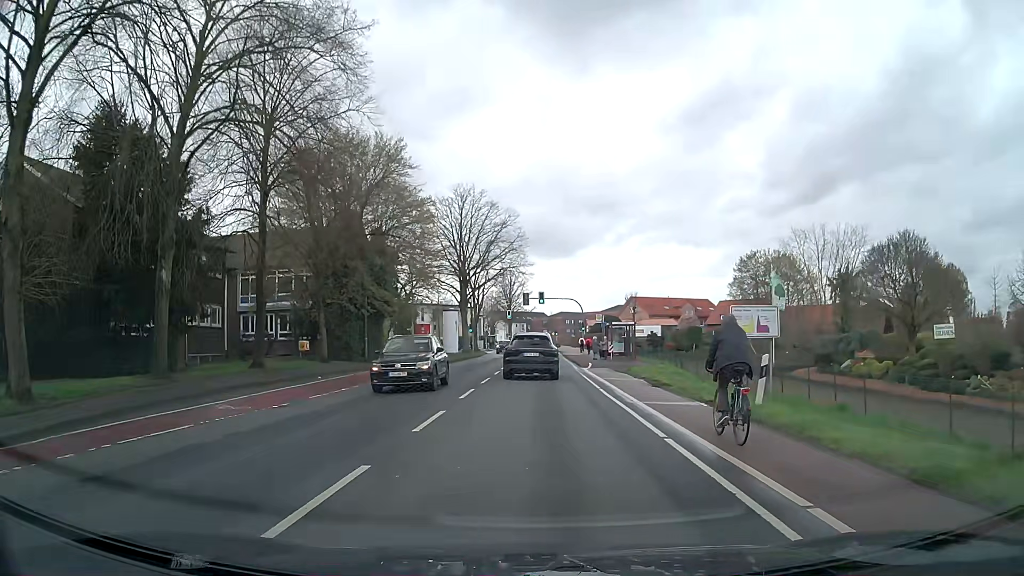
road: secondary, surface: asphalt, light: Day
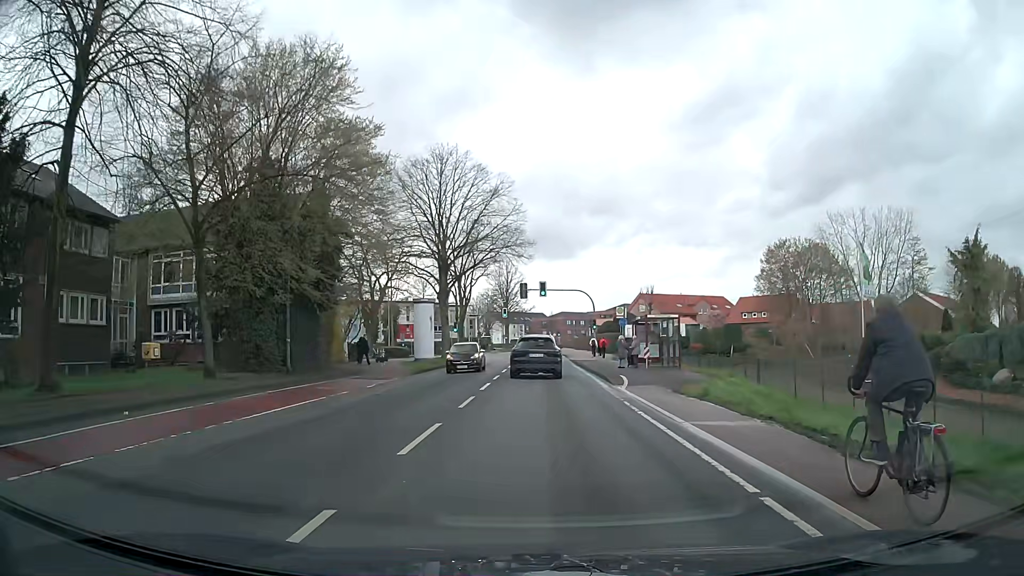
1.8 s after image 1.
(-0.1, +14.2) m; 0°
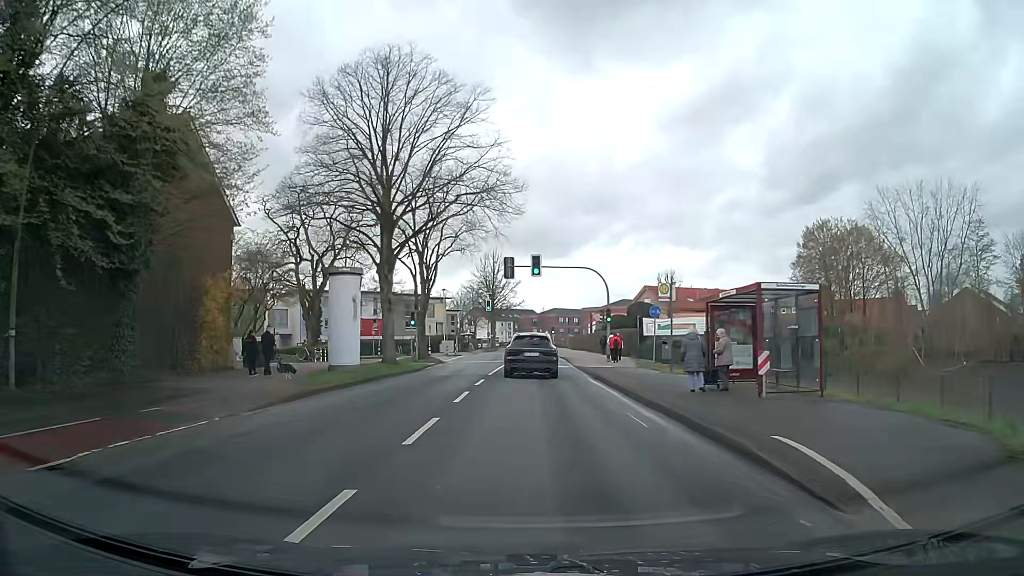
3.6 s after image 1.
(+0.1, +17.1) m; +1°
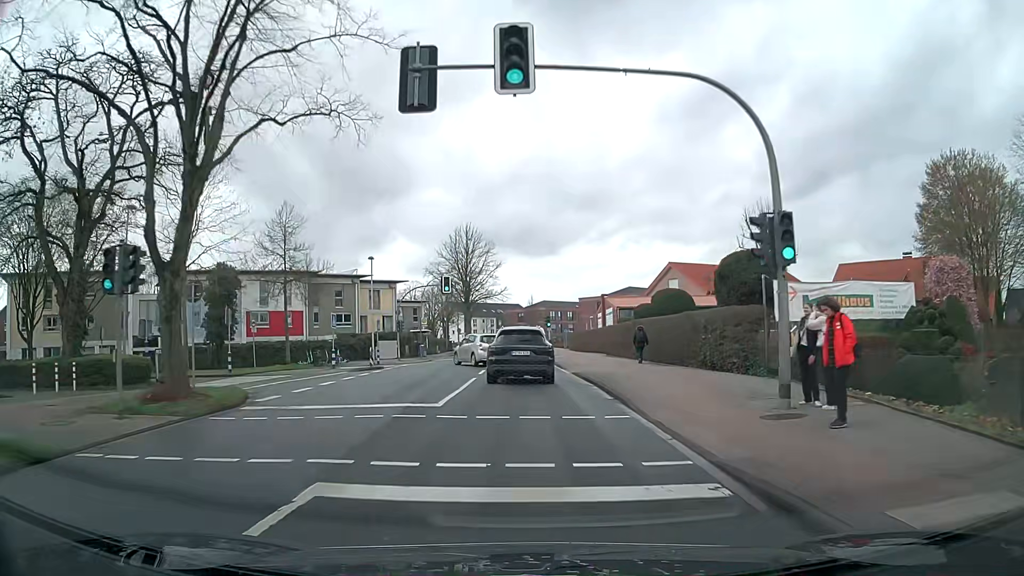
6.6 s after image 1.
(+0.4, +30.6) m; +2°
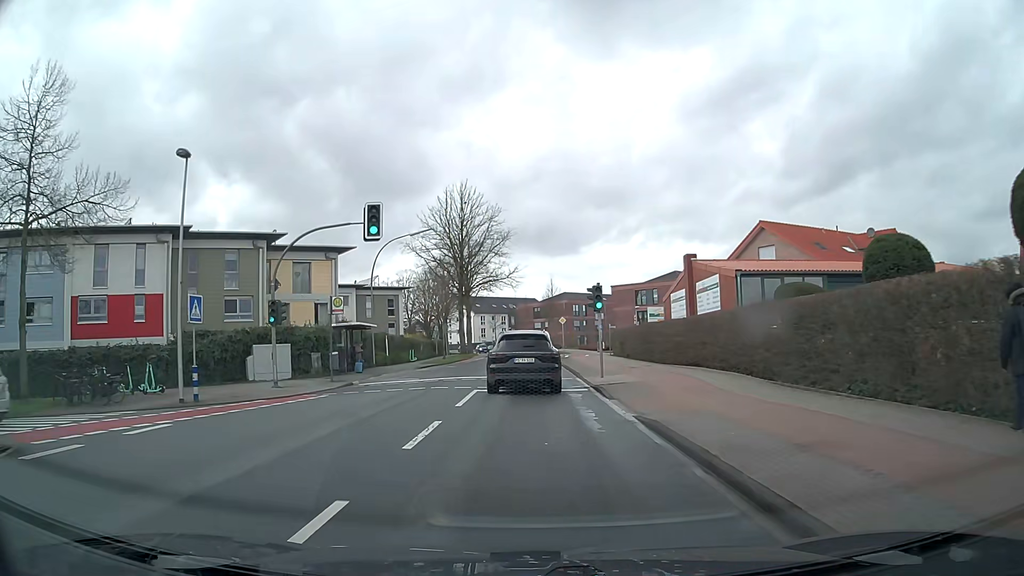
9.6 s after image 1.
(-0.6, +29.4) m; -2°
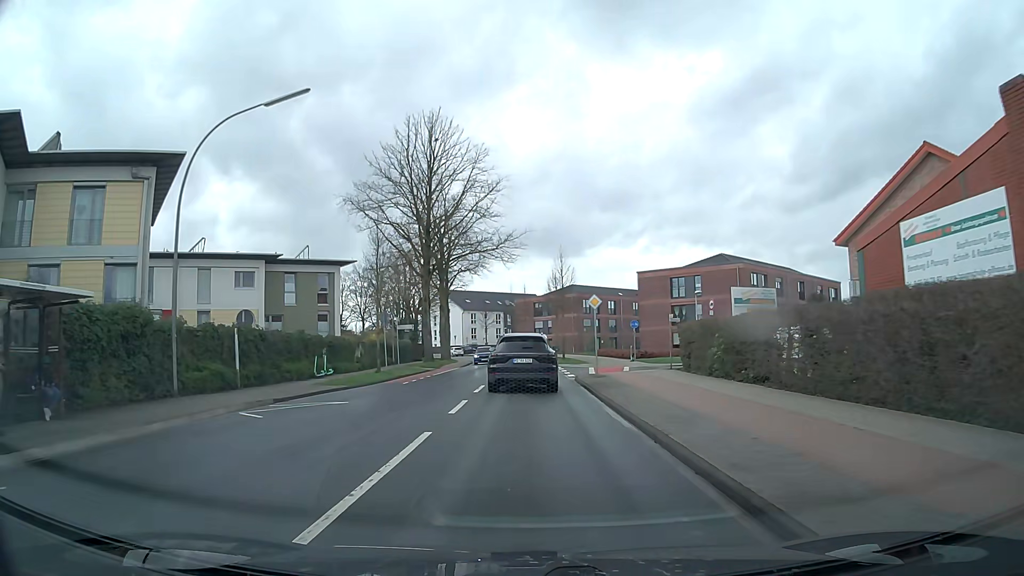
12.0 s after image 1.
(+0.1, +25.9) m; 0°
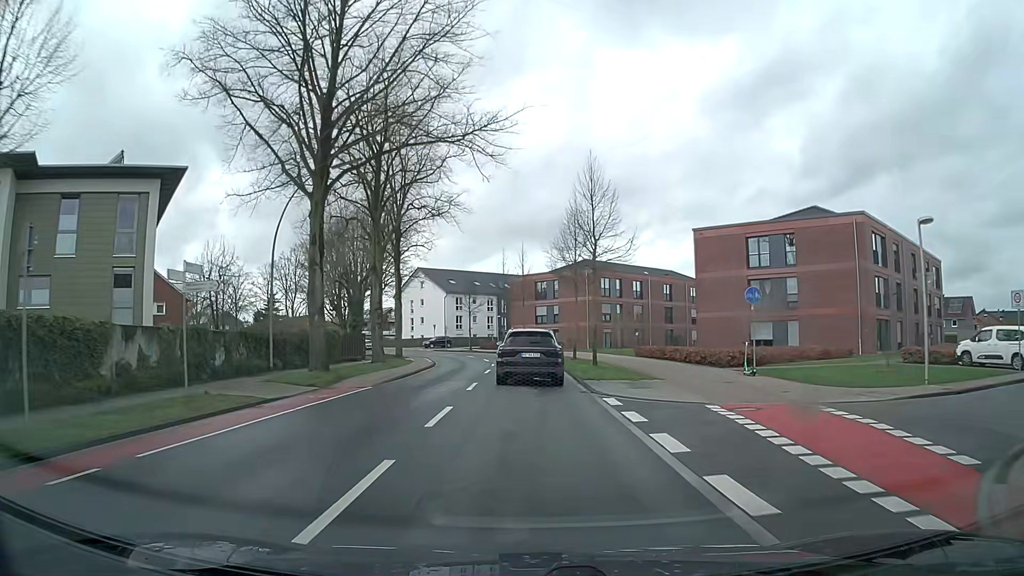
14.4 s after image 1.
(-0.1, +27.2) m; 0°
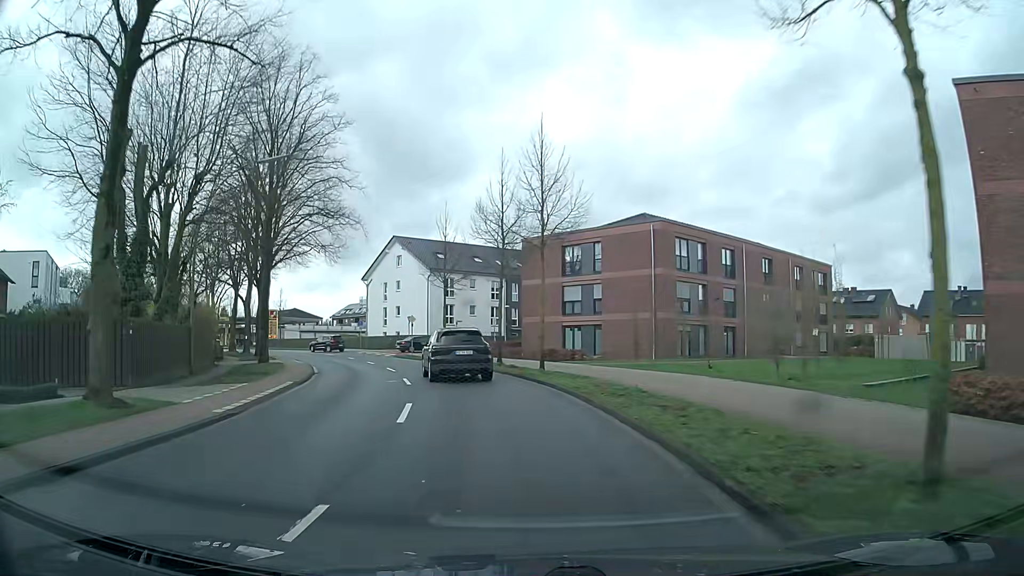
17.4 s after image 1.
(-0.2, +33.6) m; -2°
(0, +10) (-2, +20) (-4, +30) (-7, +39) (-10, +49) (-15, +57) (-20, +66) (-26, +74) (-33, +81) (-41, +88) m
